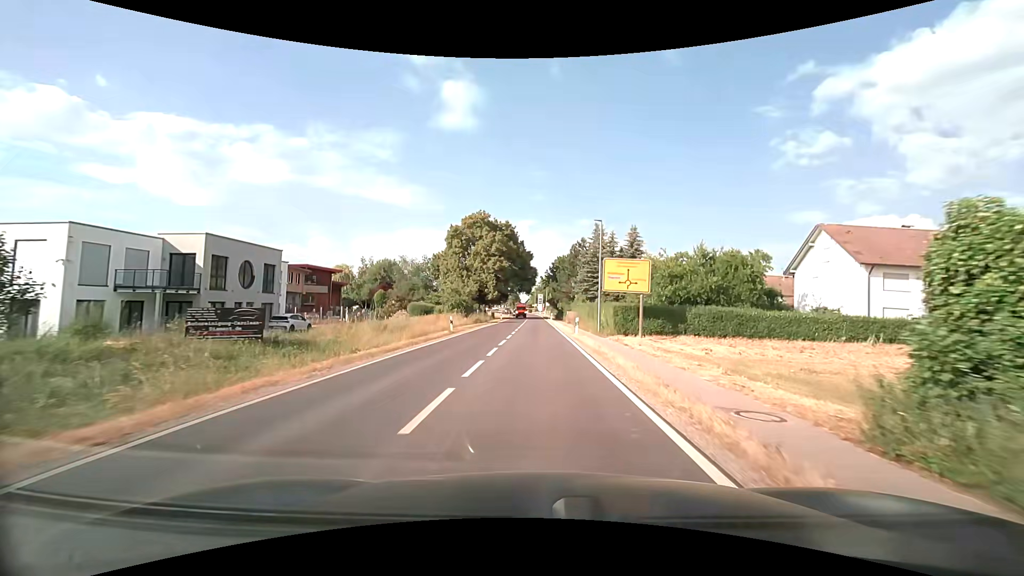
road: secondary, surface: asphalt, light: Day
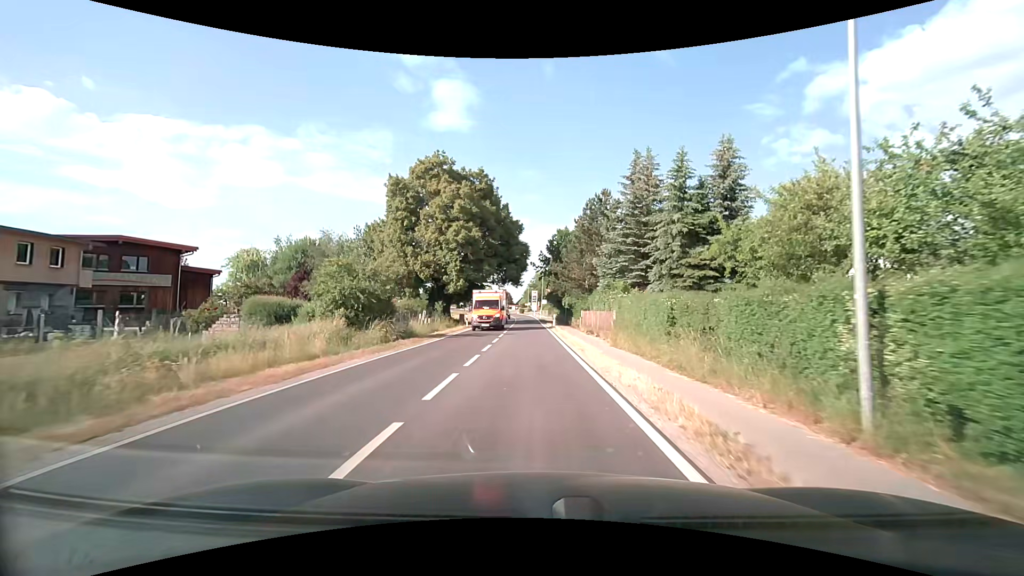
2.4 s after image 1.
(+0.3, +30.6) m; +1°
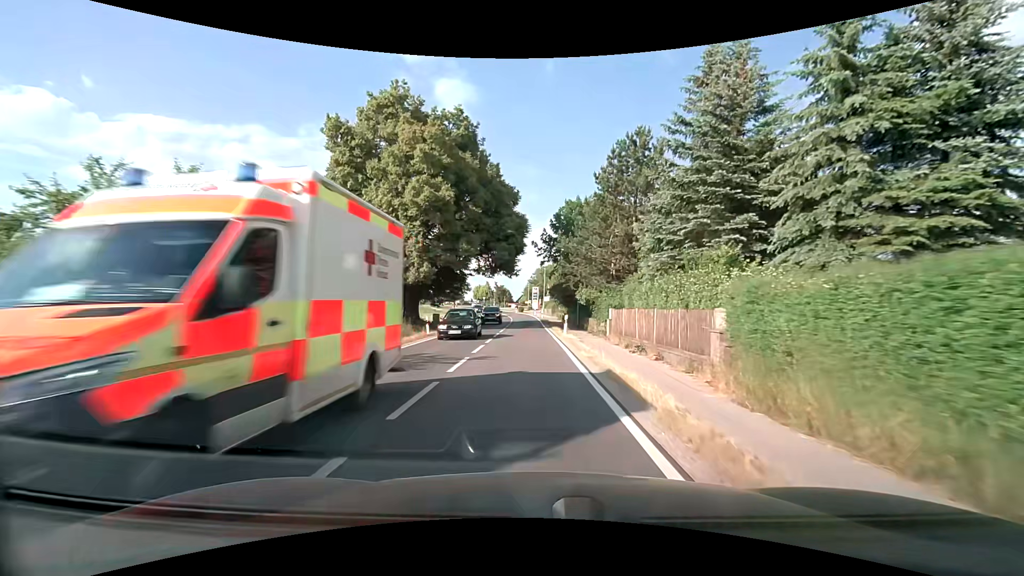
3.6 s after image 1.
(0.0, +15.3) m; 0°
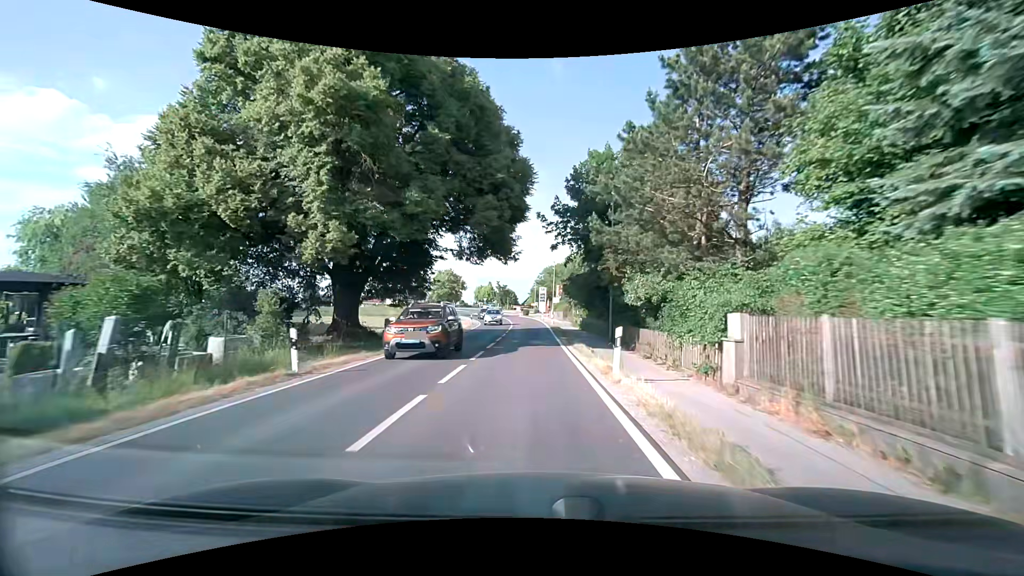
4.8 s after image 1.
(-0.1, +15.0) m; -1°
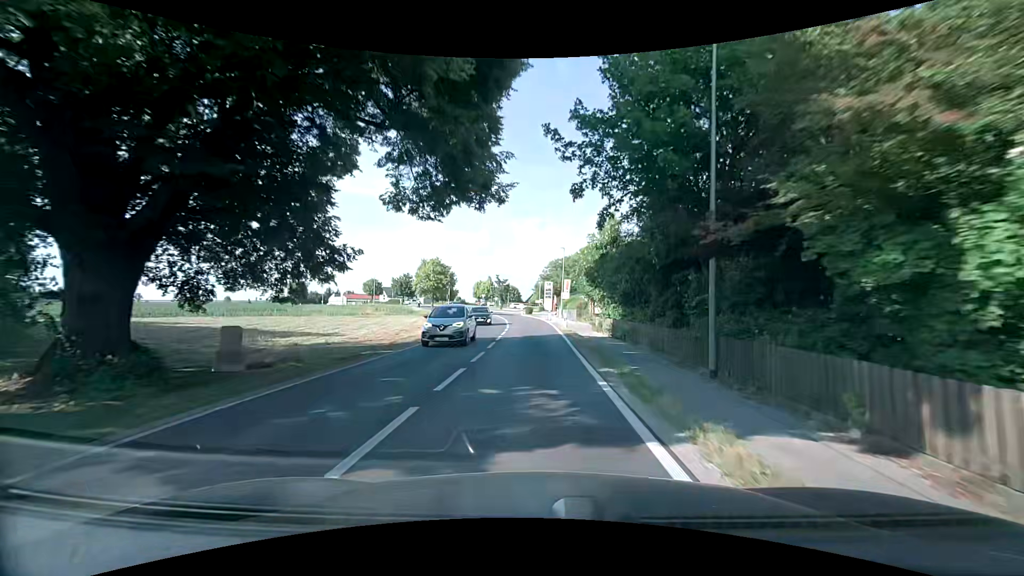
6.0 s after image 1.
(-0.1, +14.6) m; 0°
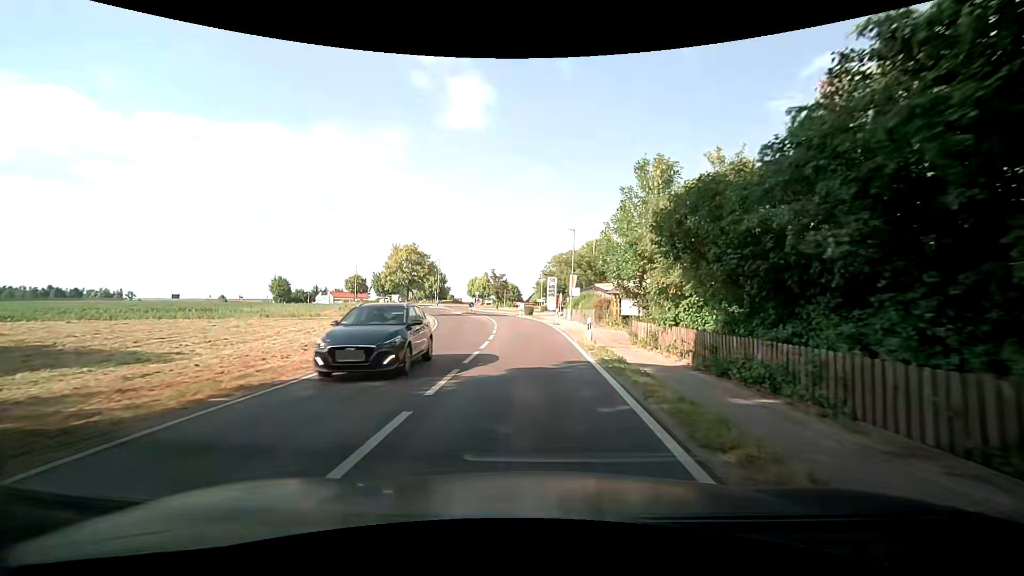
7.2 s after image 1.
(0.0, +13.9) m; 0°
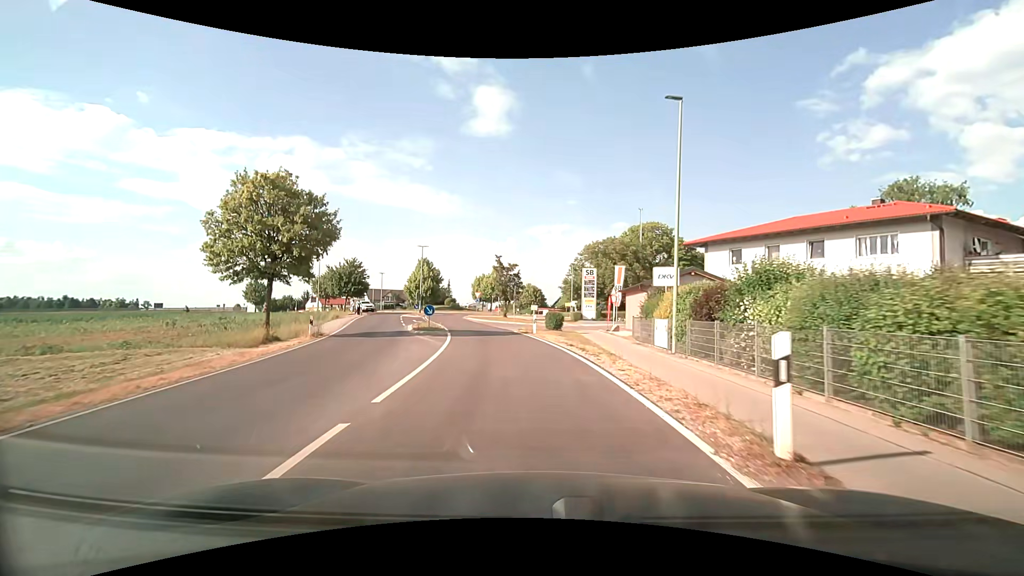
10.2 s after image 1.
(-0.3, +30.8) m; -3°
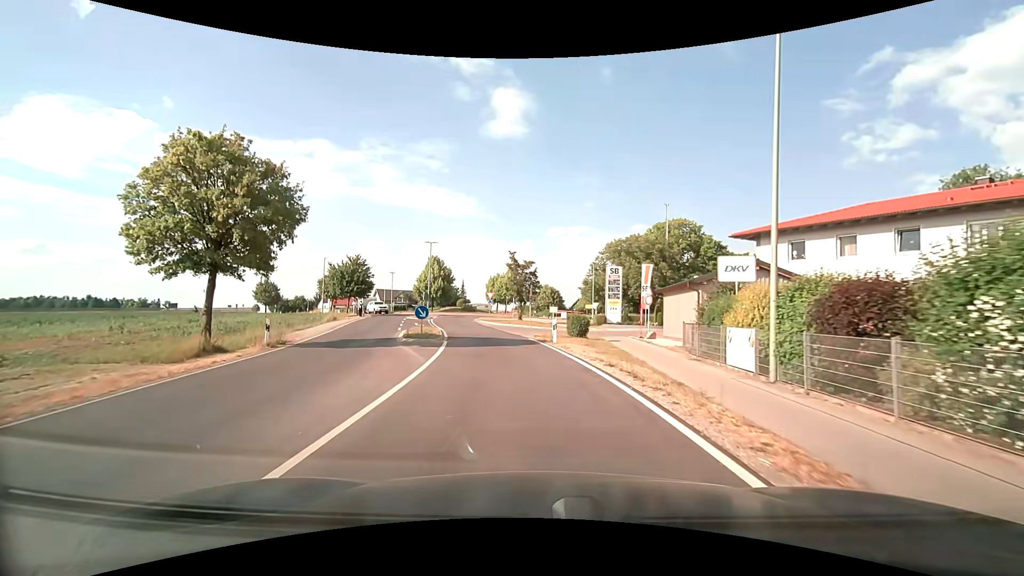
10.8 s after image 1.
(-0.1, +5.5) m; -2°
(0, +10) (-1, +20) (-3, +30) (-5, +40) (-7, +49) (-9, +59) (-6, +69) (0, +76) (+4, +85) (0, +95) m
